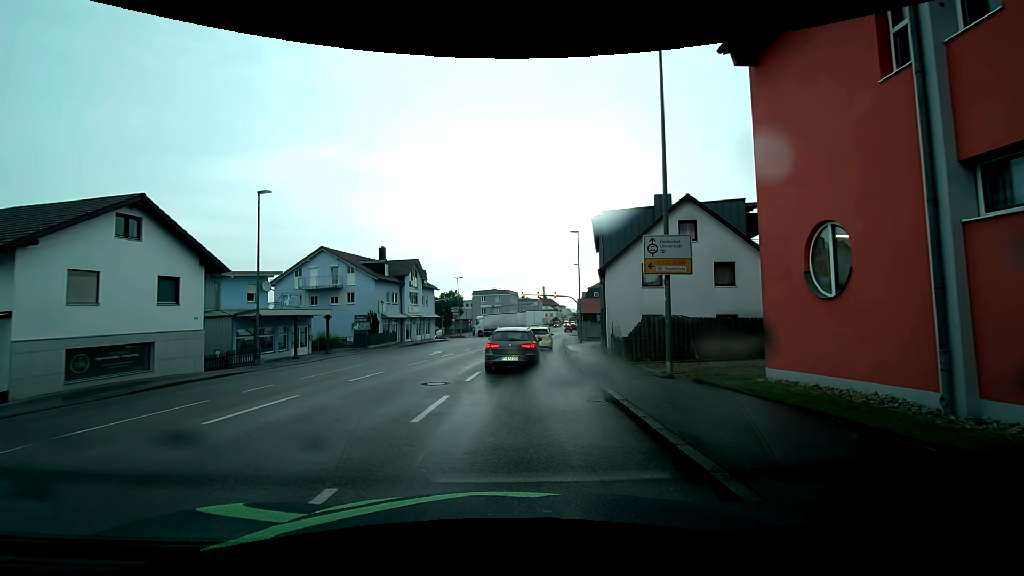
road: tertiary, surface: asphalt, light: Day
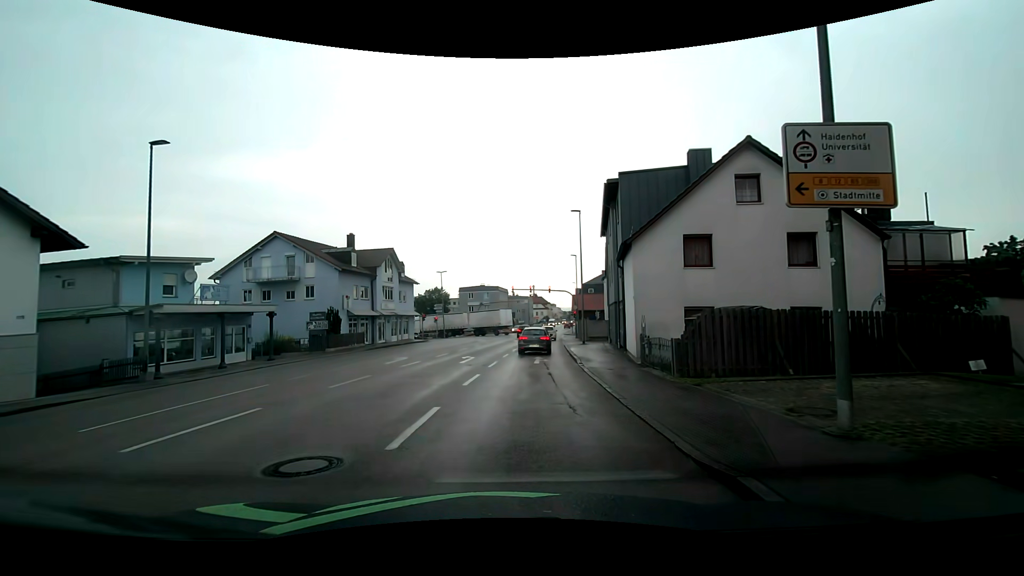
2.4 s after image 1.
(0.0, +7.9) m; 0°
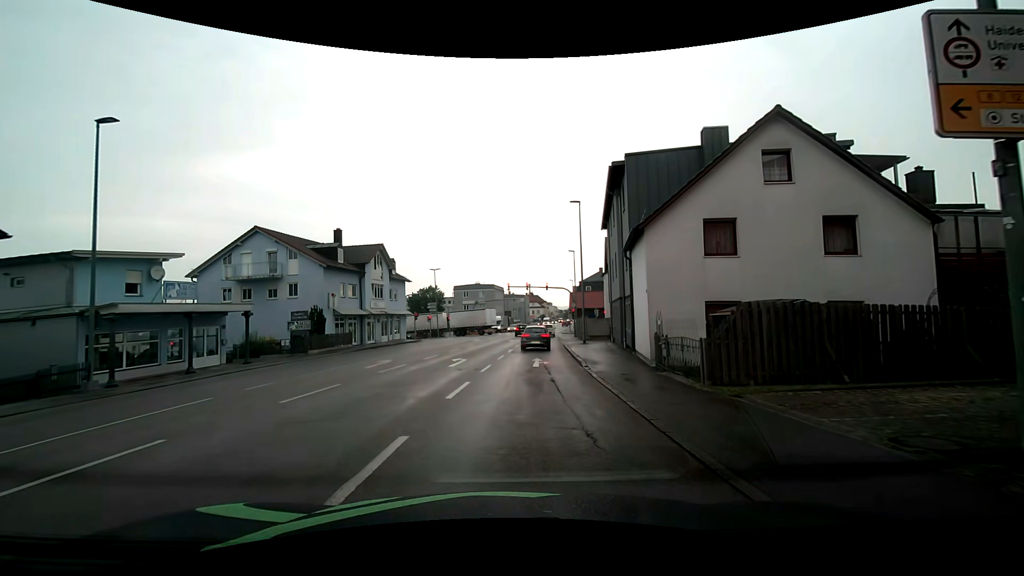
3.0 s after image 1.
(0.0, +2.4) m; +1°
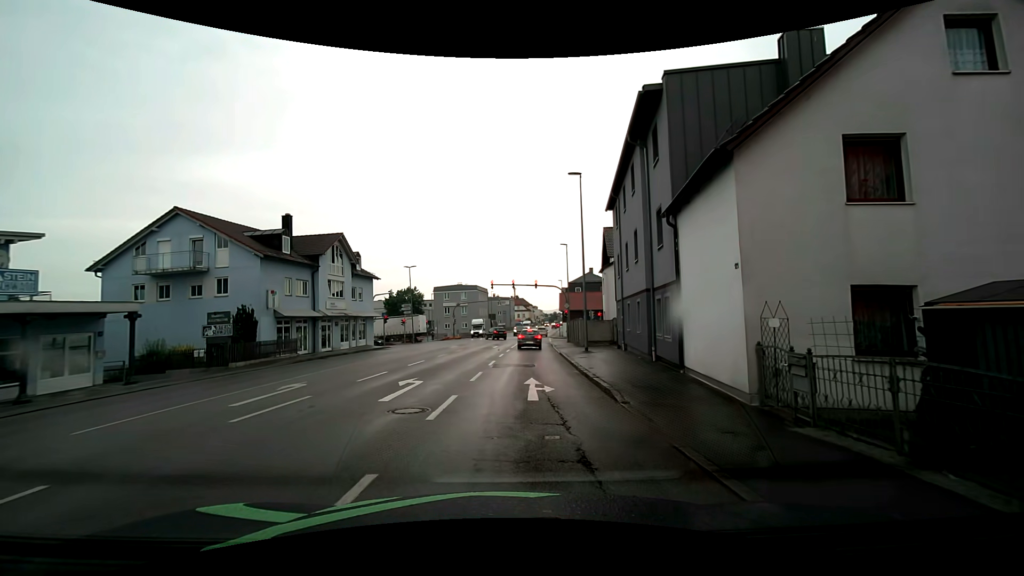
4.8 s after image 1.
(+0.2, +7.6) m; +3°
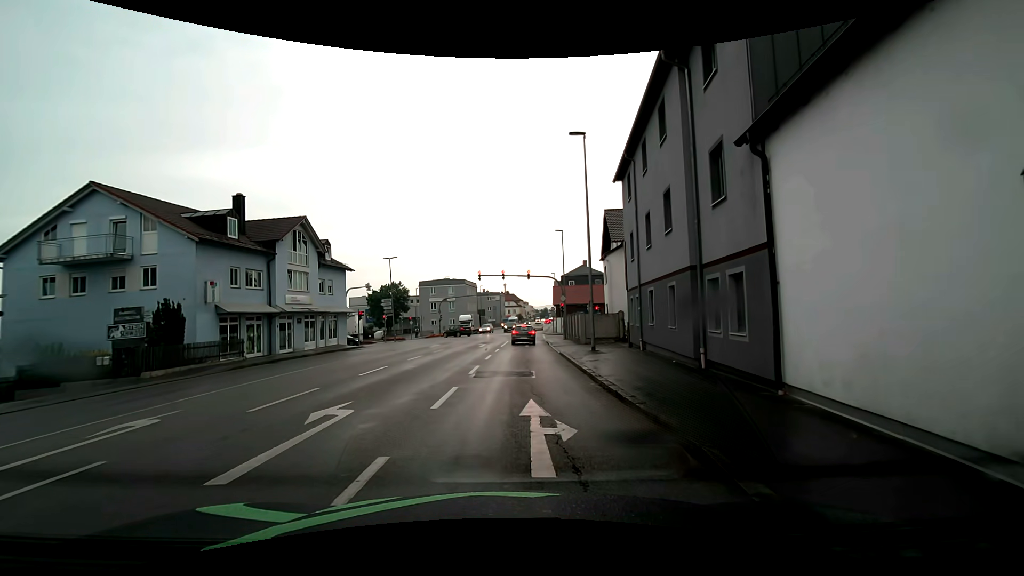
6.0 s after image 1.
(0.0, +5.4) m; 0°
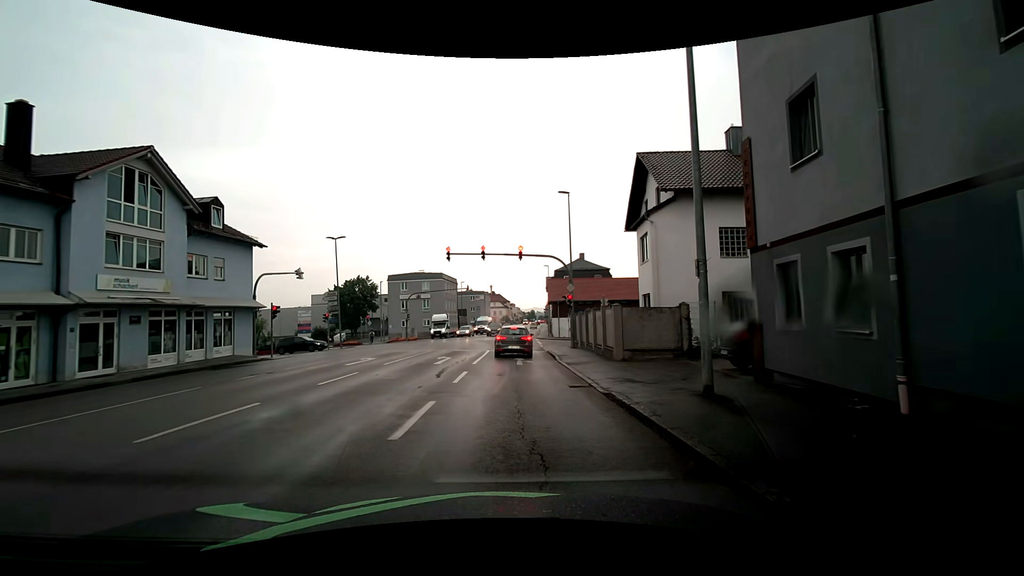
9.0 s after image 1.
(+0.4, +14.4) m; +3°
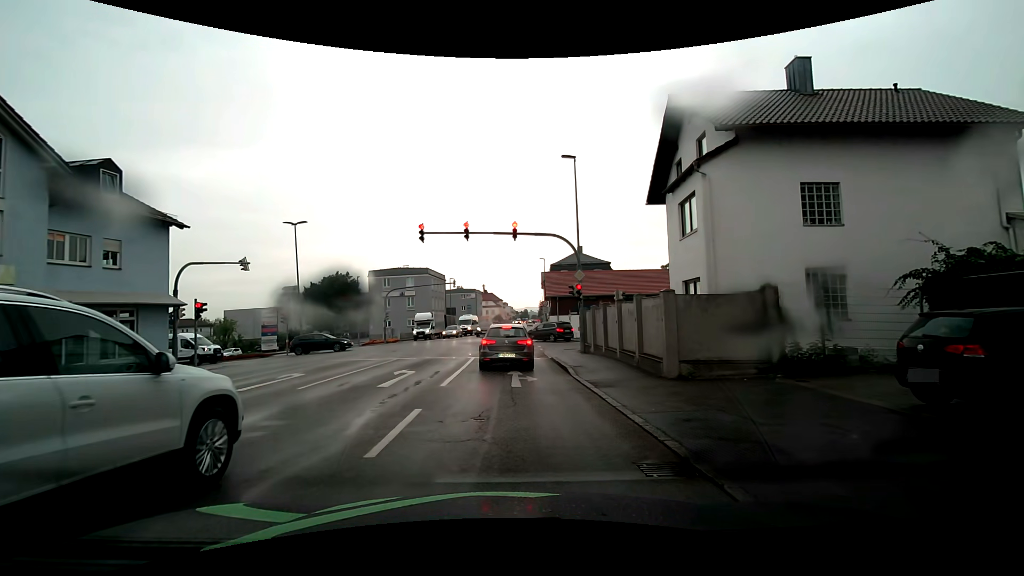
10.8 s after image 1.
(0.0, +6.8) m; 0°
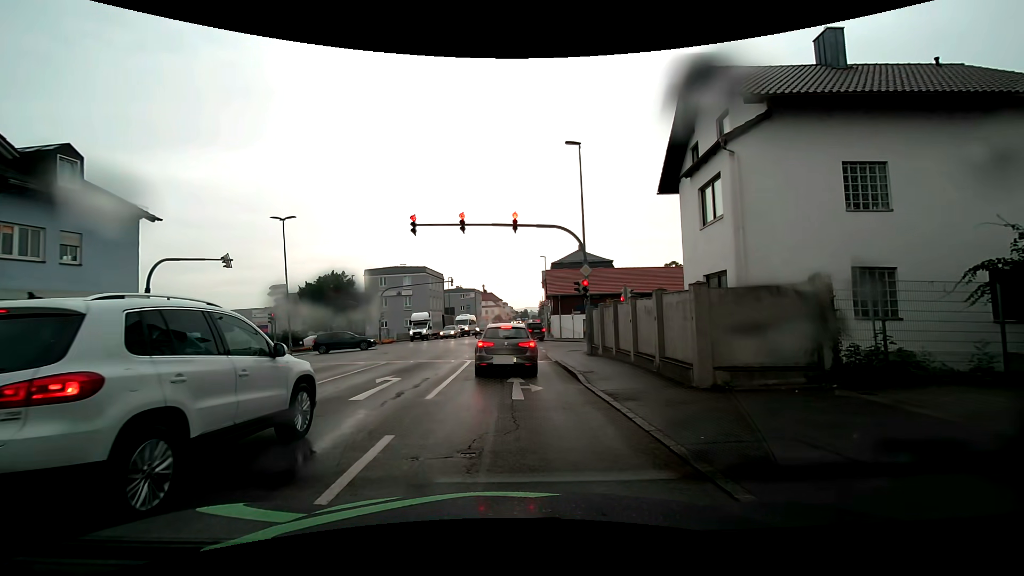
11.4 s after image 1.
(0.0, +2.0) m; +2°
(0, +10) (0, +20) (-1, +30) (-1, +40) (-1, +50) (-1, +60) (0, +70) (0, +80) (0, +90) (0, +100) m
